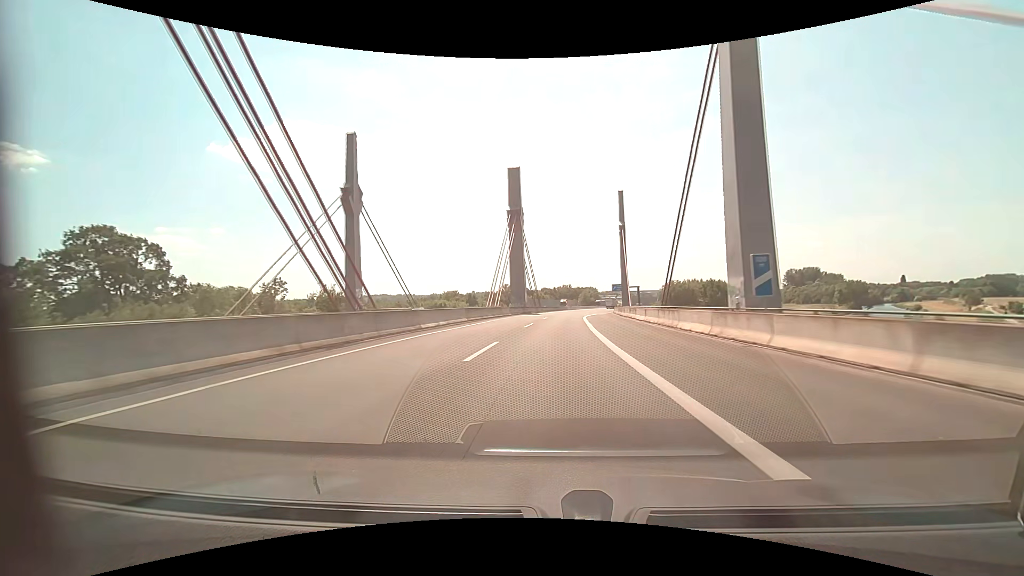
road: motorway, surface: asphalt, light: Day
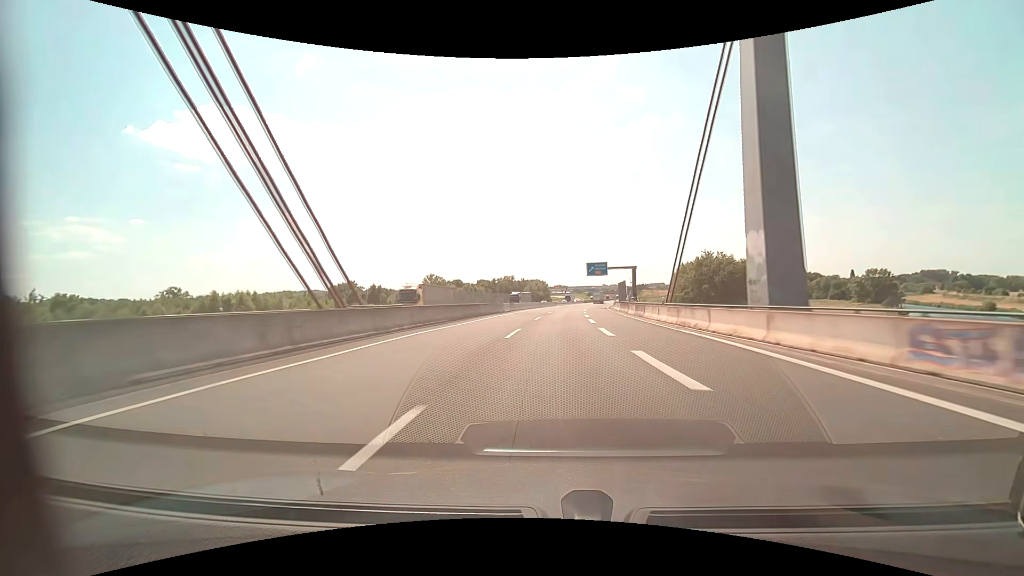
(+5.1, +84.1) m; +7°
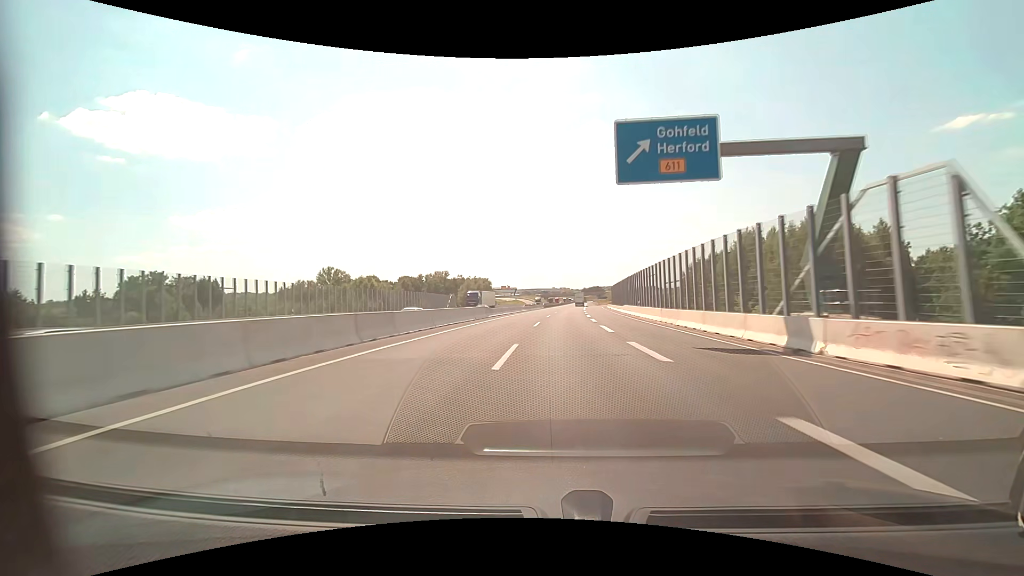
(+3.1, +79.8) m; +6°
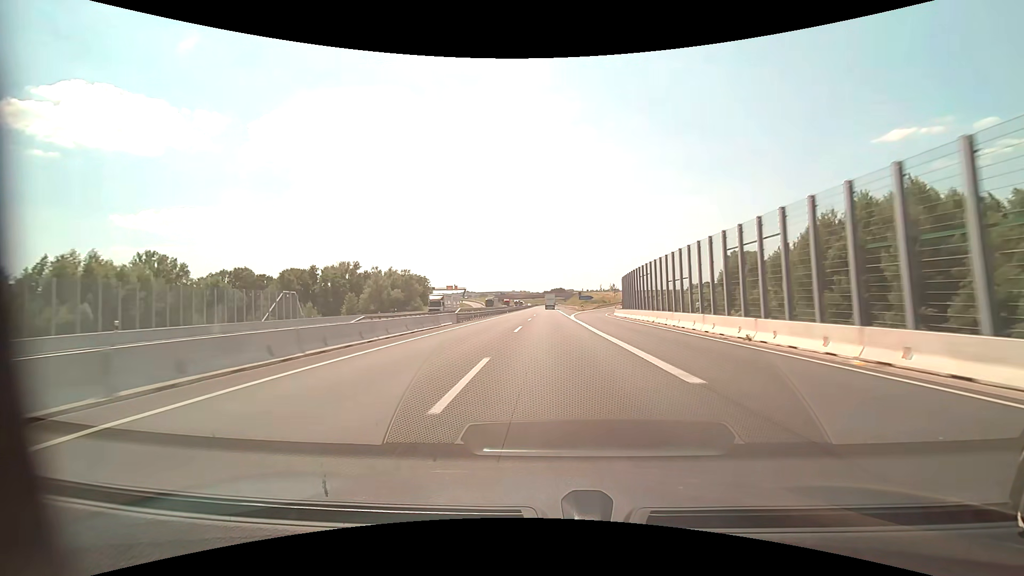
(+3.3, +76.5) m; +5°
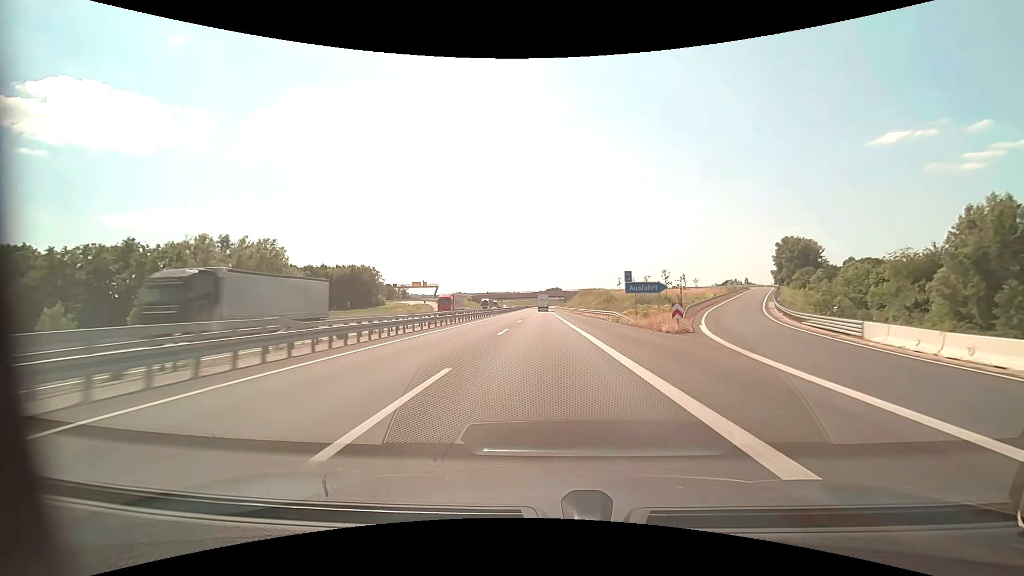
(+0.8, +74.0) m; +1°
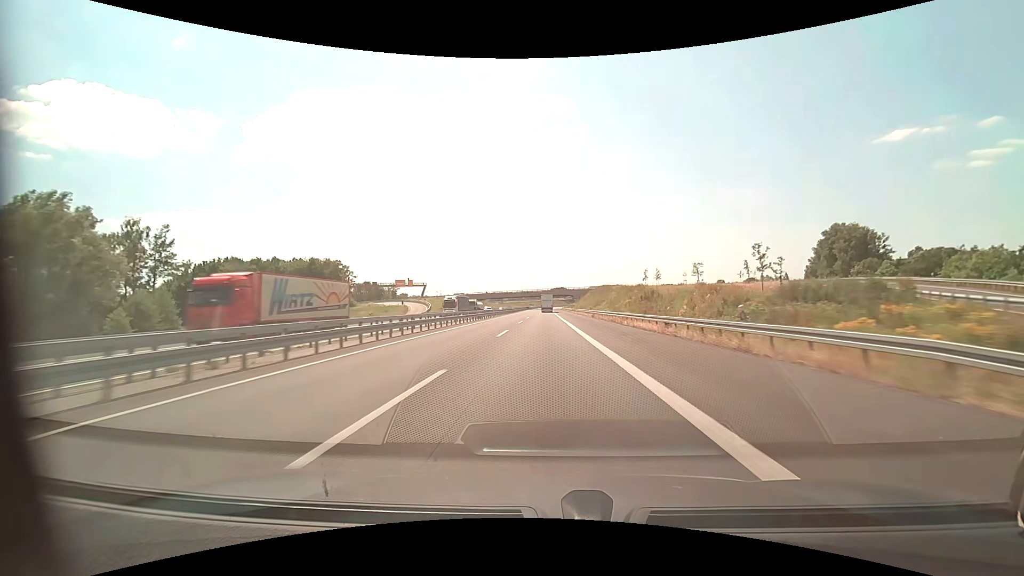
(0.0, +36.3) m; 0°
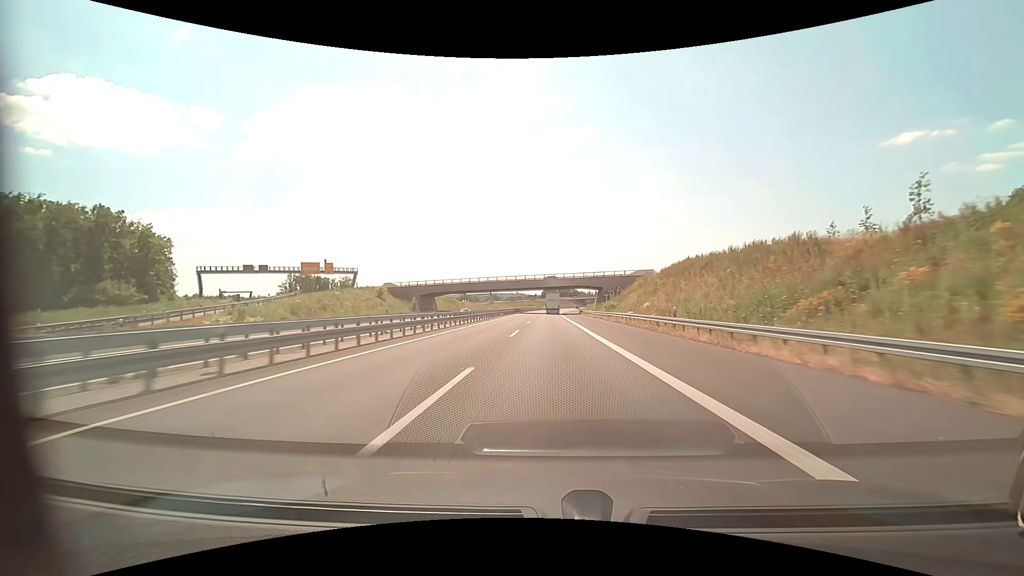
(-0.8, +90.2) m; 0°
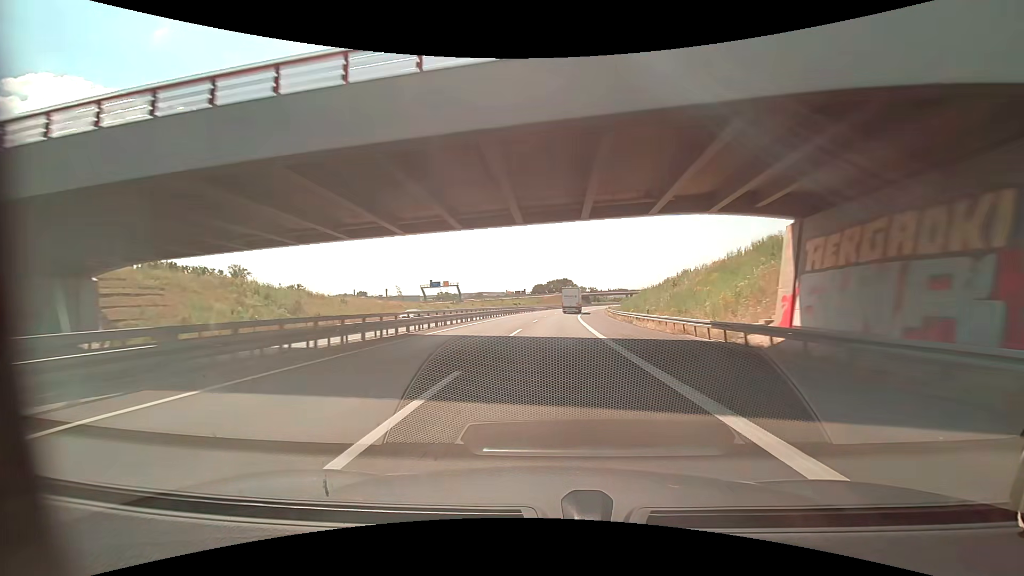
(+0.7, +91.8) m; +1°
(0, +10) (0, +20) (0, +30) (0, +40) (+1, +50) (+1, +60) (+2, +70) (+3, +80) (+4, +90) (+5, +100) m
